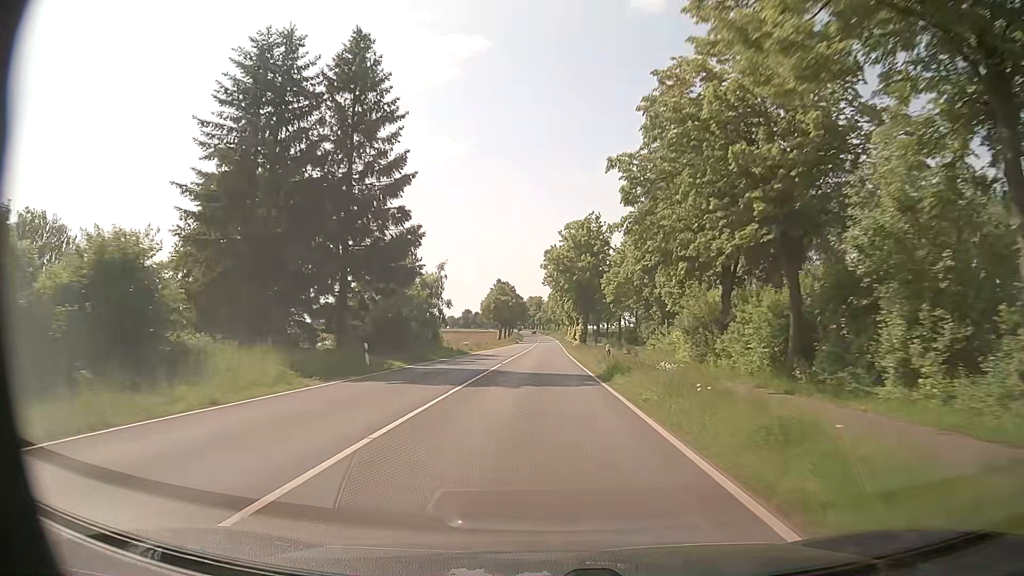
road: primary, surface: asphalt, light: Day
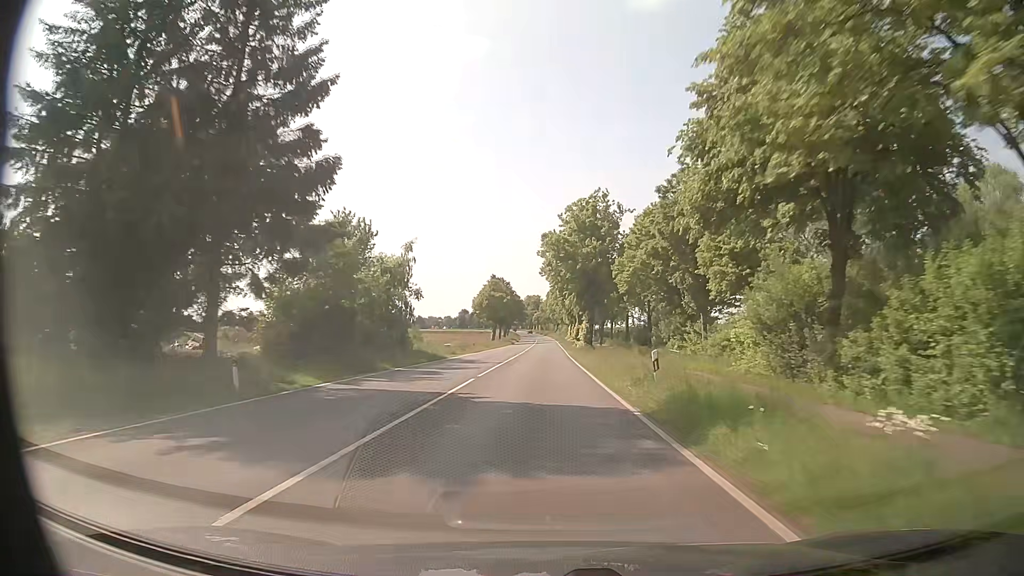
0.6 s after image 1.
(0.0, +12.1) m; 0°
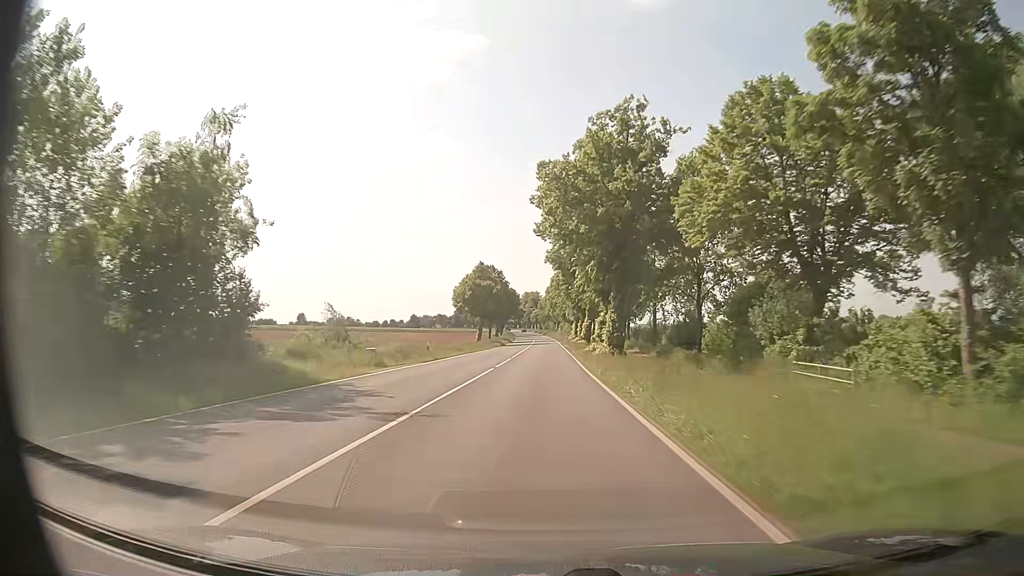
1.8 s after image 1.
(+0.2, +25.3) m; 0°
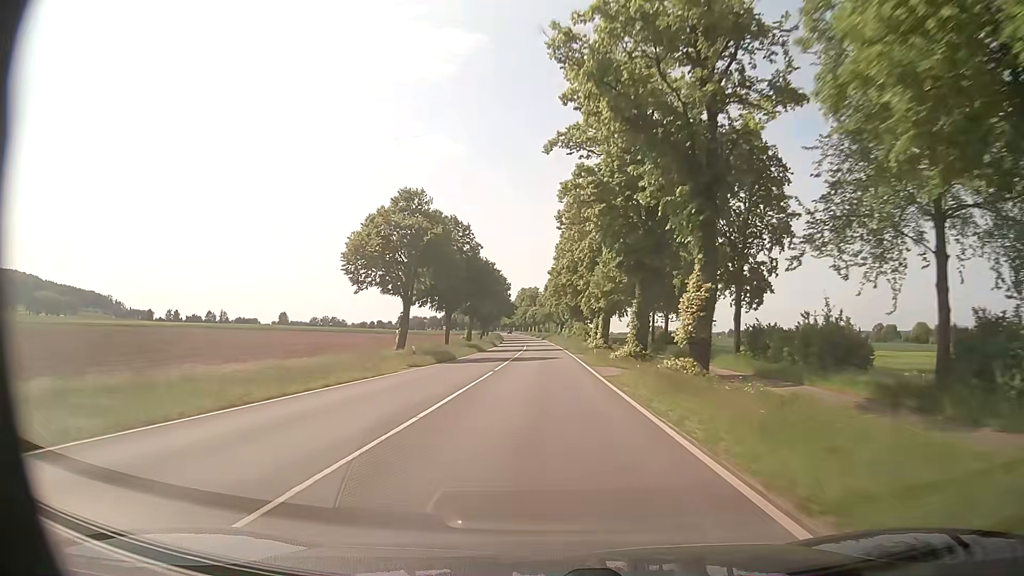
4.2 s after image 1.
(0.0, +54.2) m; 0°
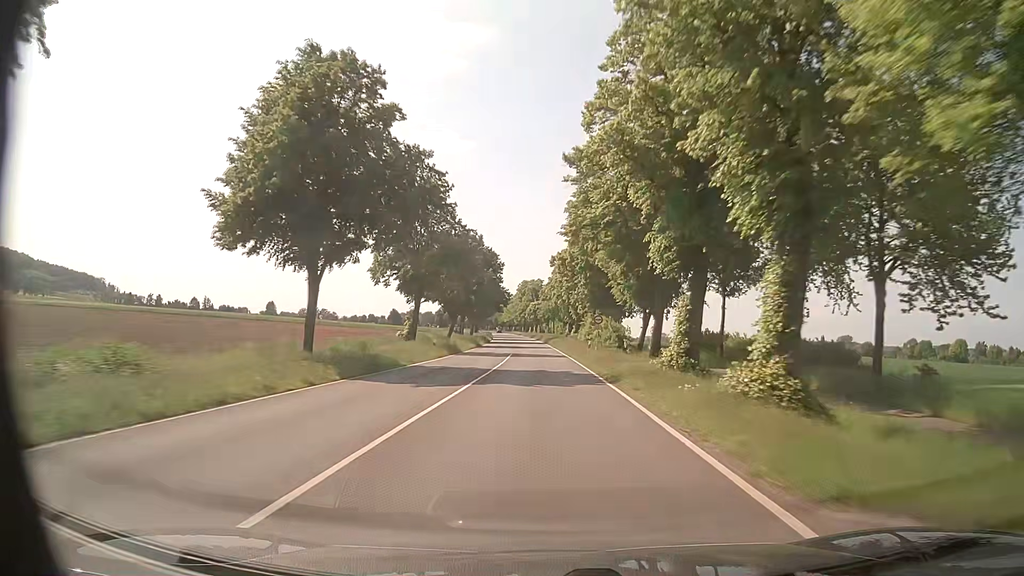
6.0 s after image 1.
(-0.1, +43.3) m; -1°
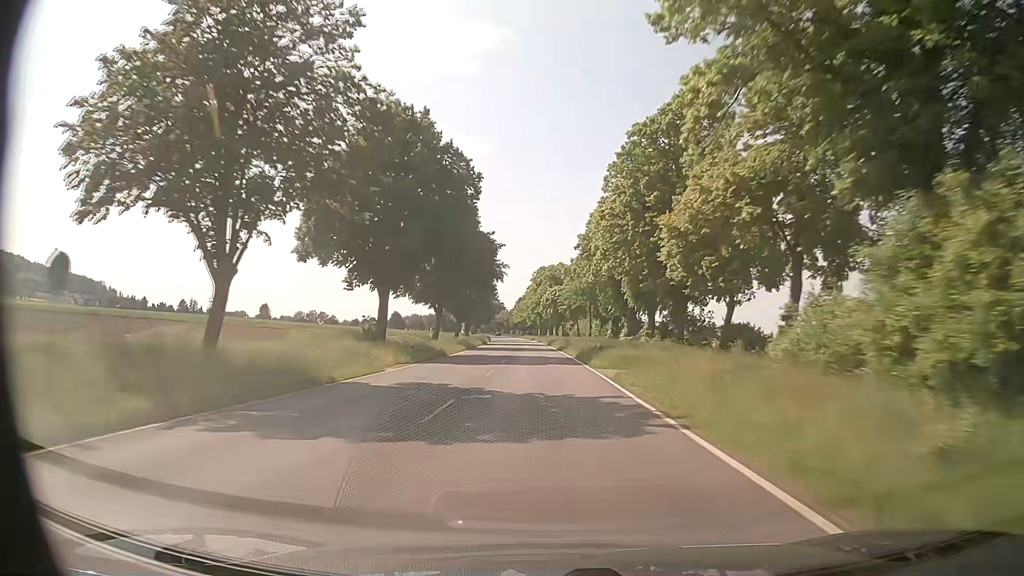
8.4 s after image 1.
(-0.5, +60.4) m; -2°
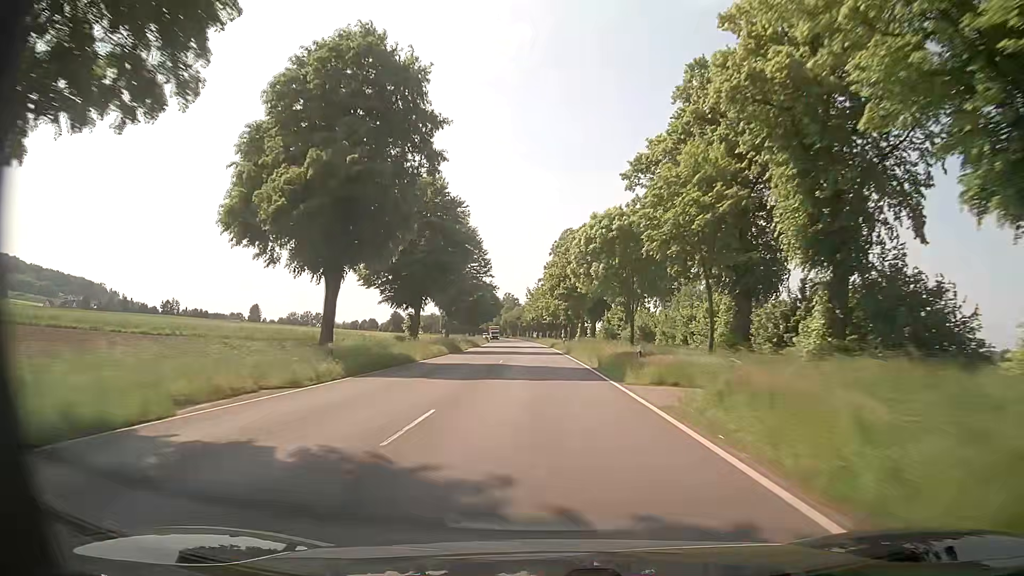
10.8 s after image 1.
(-0.6, +62.8) m; -2°
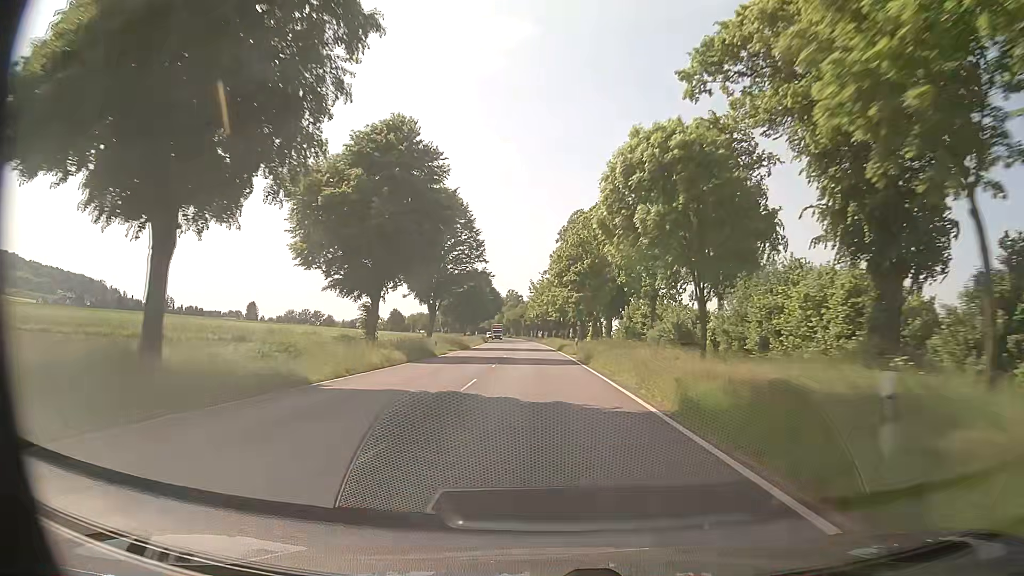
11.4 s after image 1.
(0.0, +15.8) m; -1°
(0, +10) (0, +20) (0, +30) (0, +40) (0, +50) (0, +60) (-1, +70) (-1, +80) (-2, +90) (-2, +100) m
